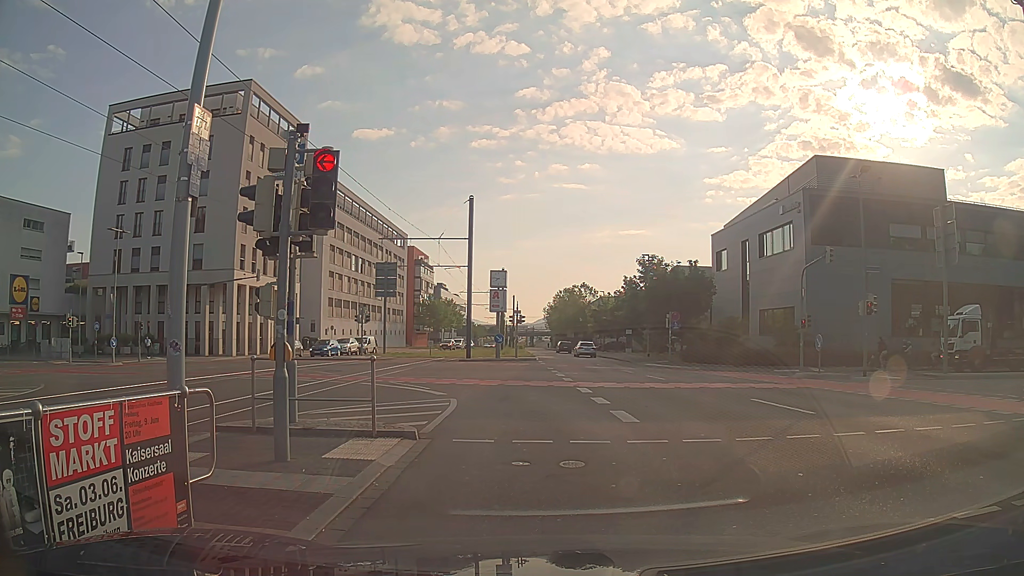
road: secondary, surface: asphalt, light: Day
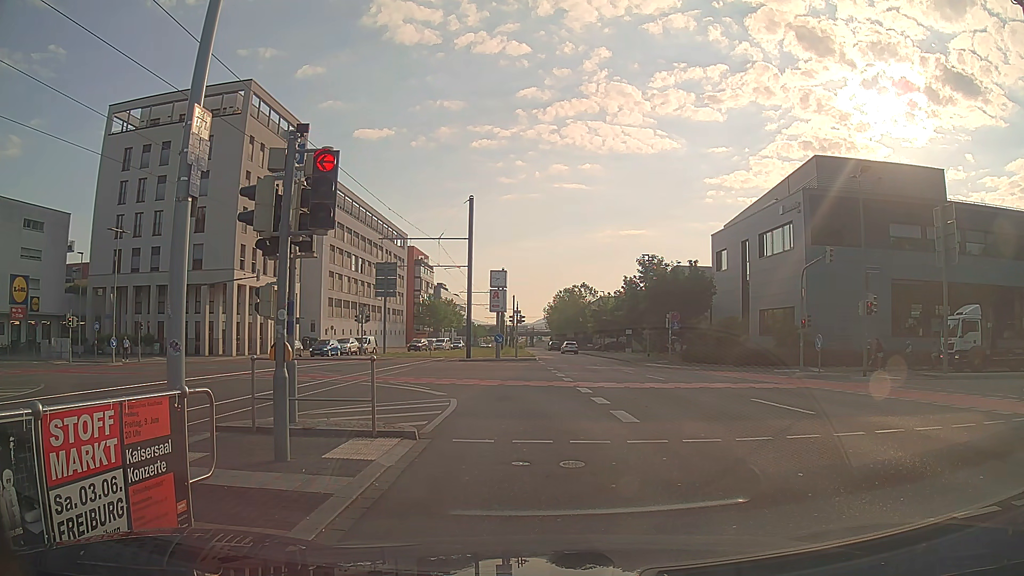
(0.0, 0.0) m; 0°
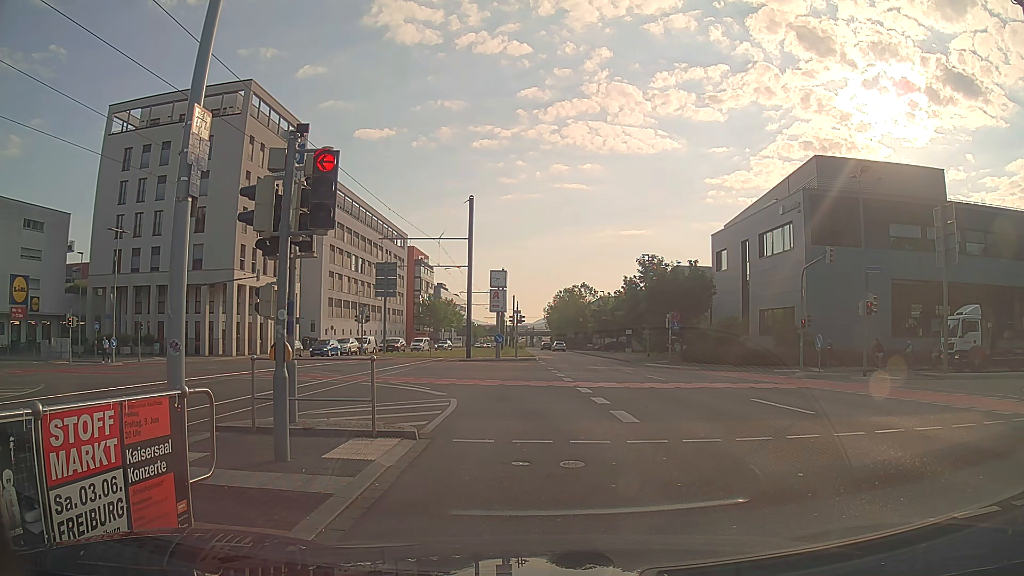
(0.0, 0.0) m; 0°
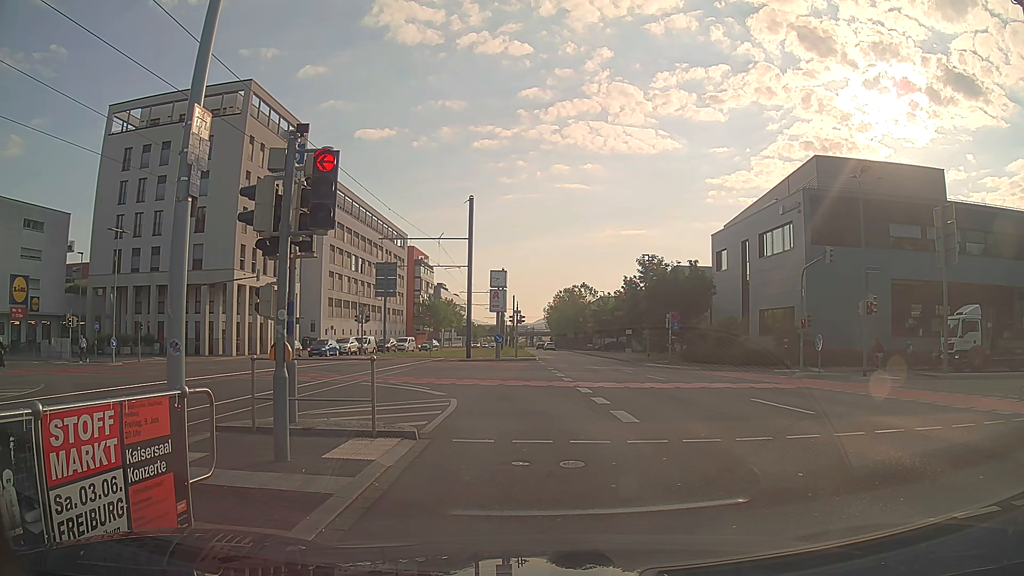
(0.0, 0.0) m; 0°
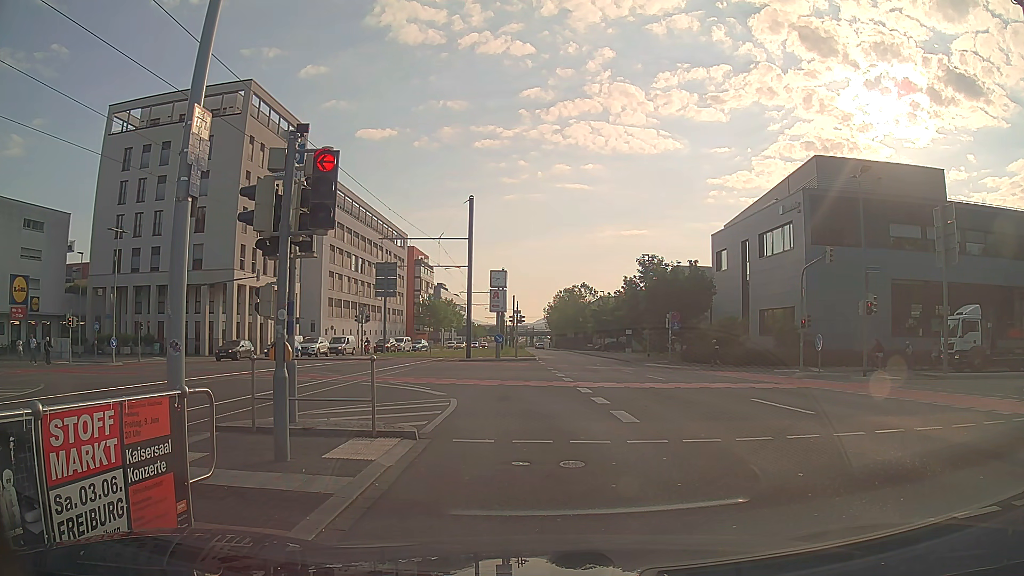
(0.0, 0.0) m; 0°
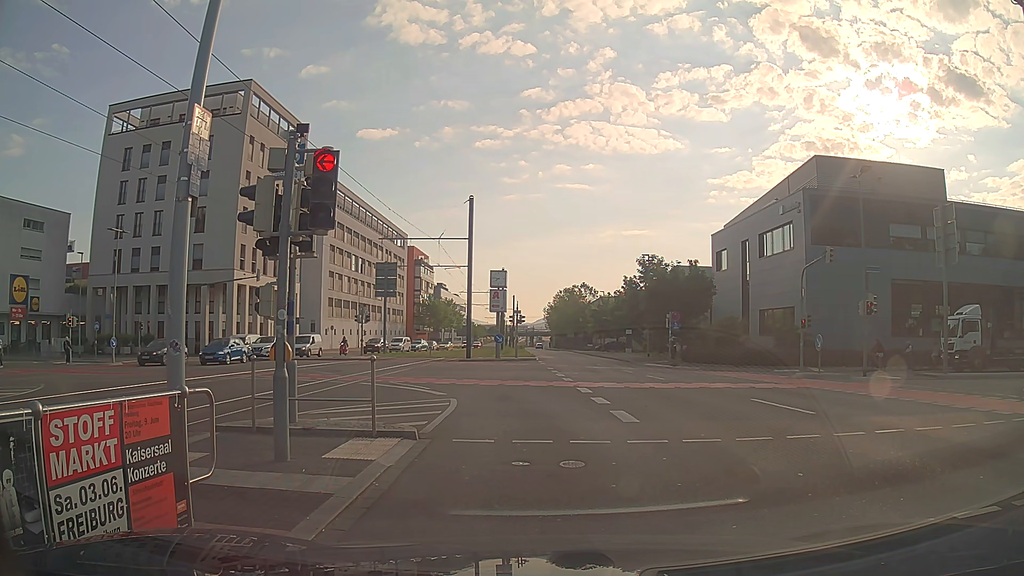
(0.0, 0.0) m; 0°
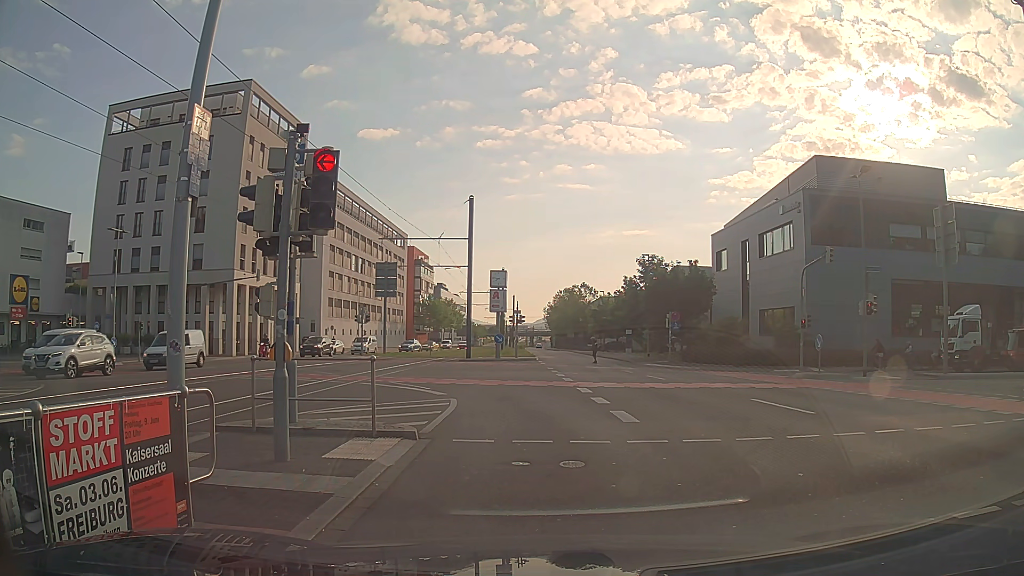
(0.0, 0.0) m; 0°
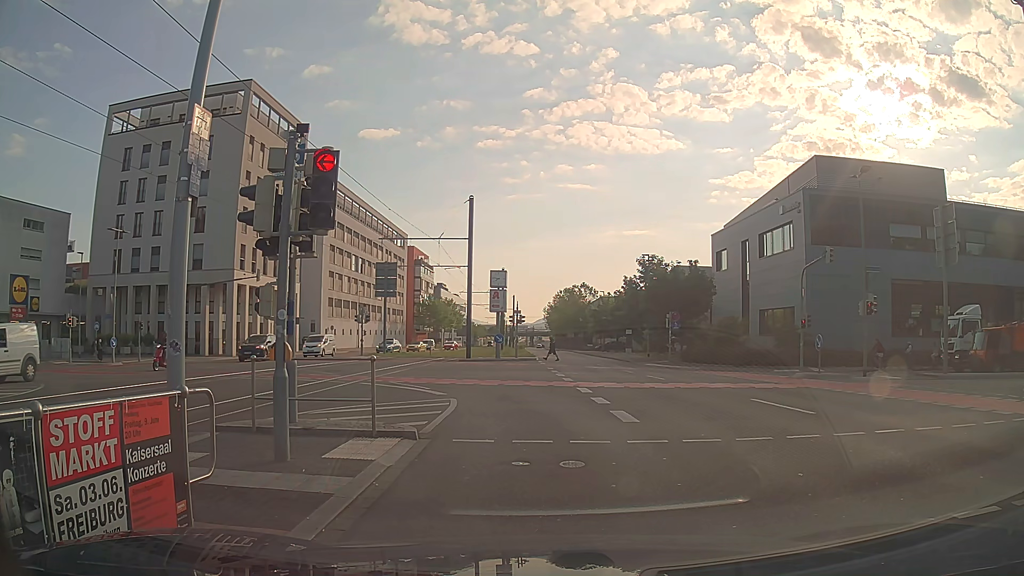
(0.0, 0.0) m; 0°
